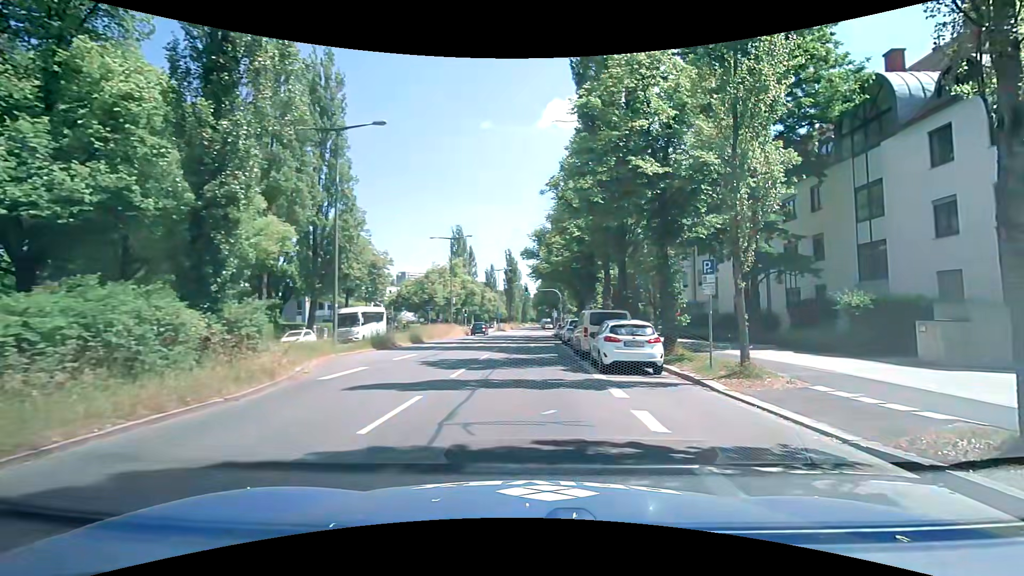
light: Day
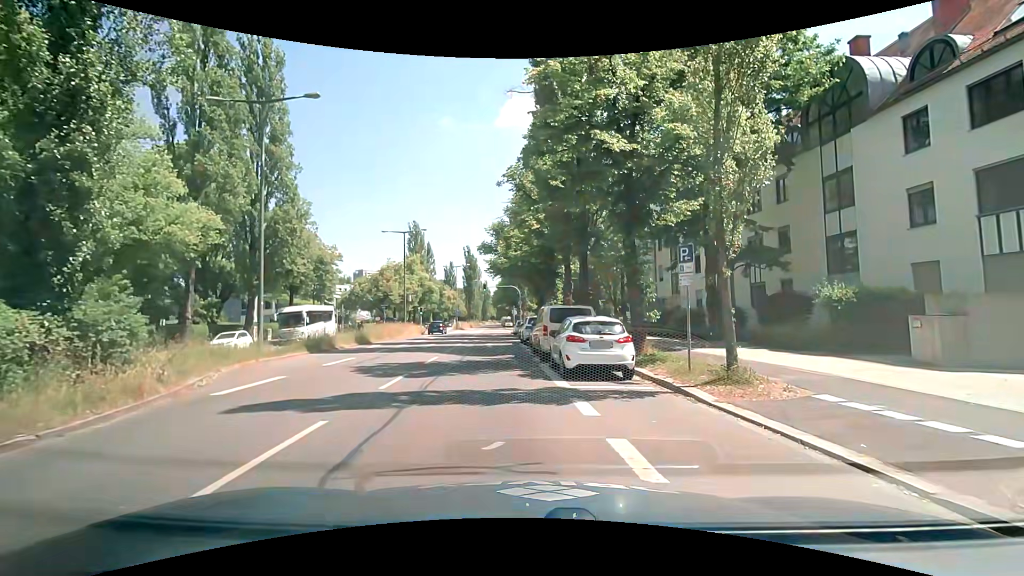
(+0.2, +2.3) m; +5°
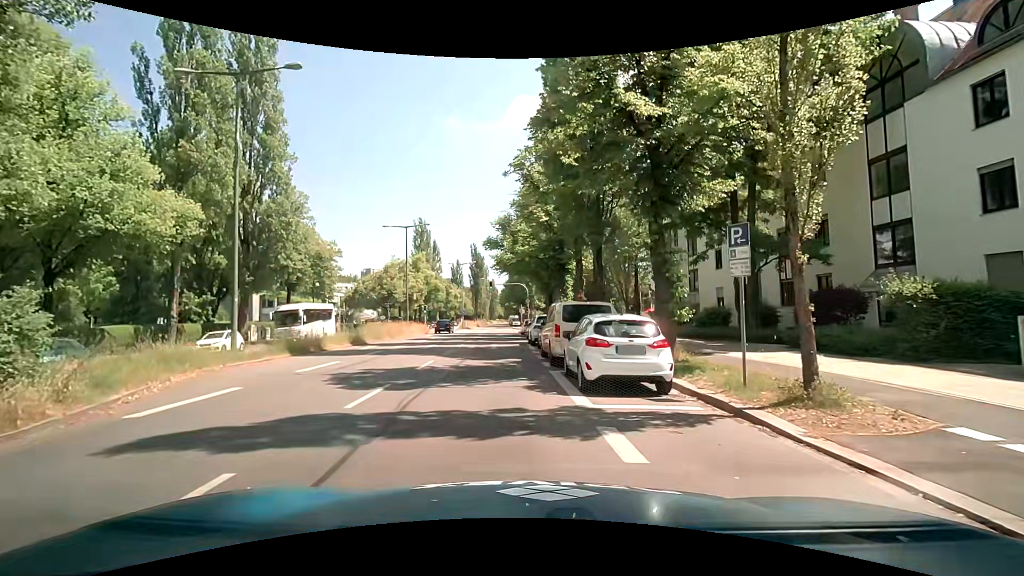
(+0.1, +2.4) m; +1°
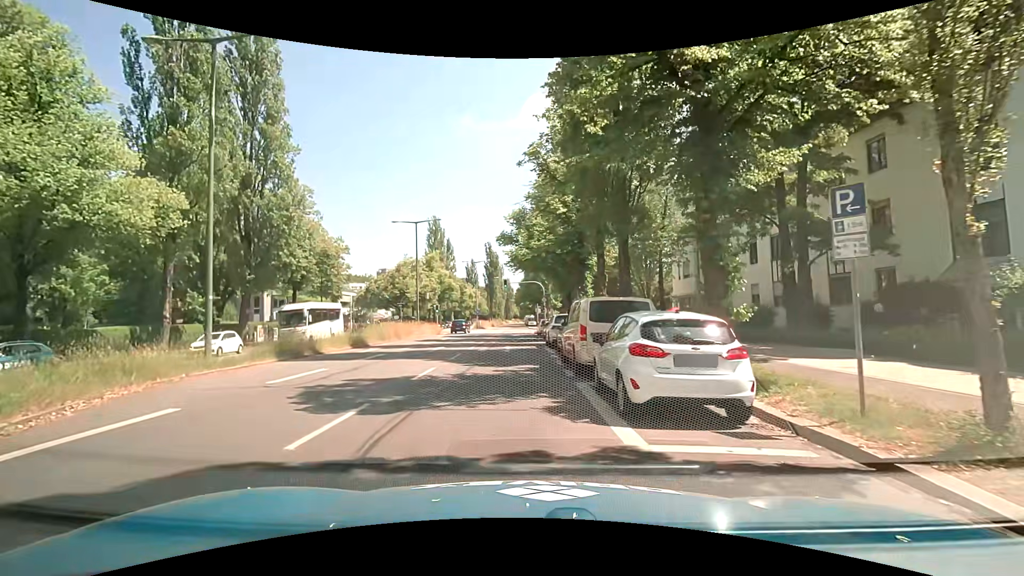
(0.0, +2.5) m; -2°
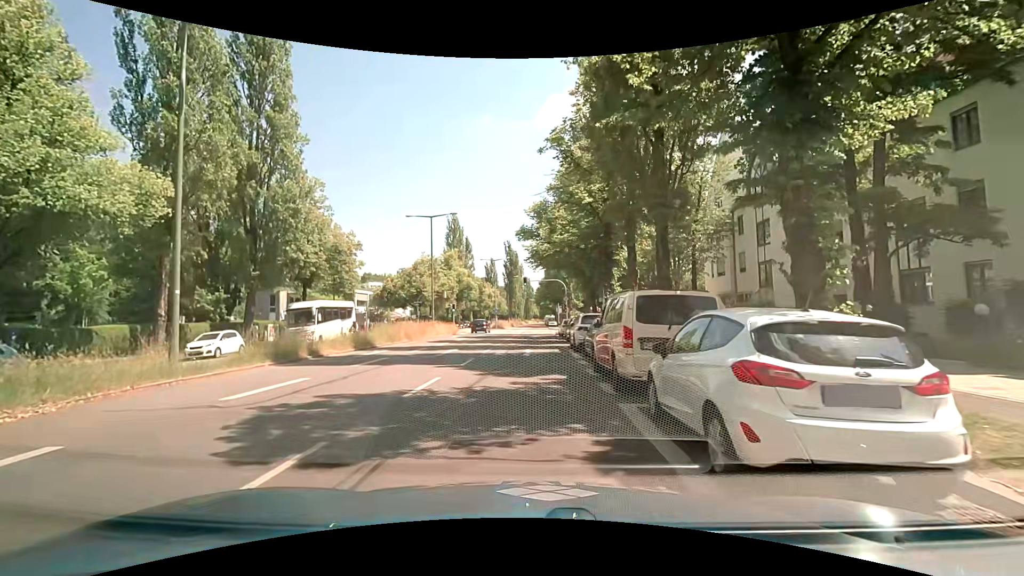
(0.0, +2.7) m; -2°
